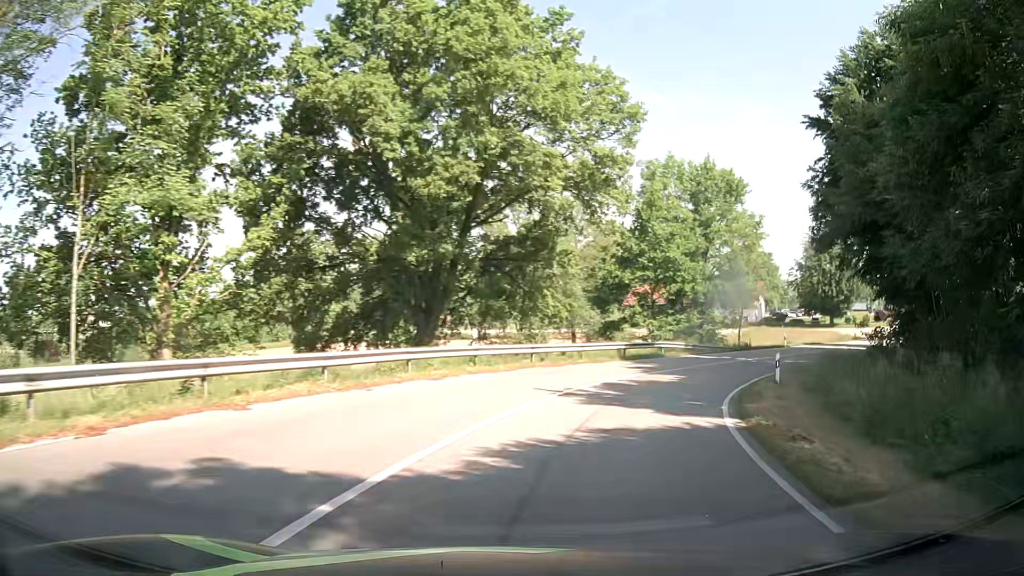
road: primary_link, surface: asphalt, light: Day
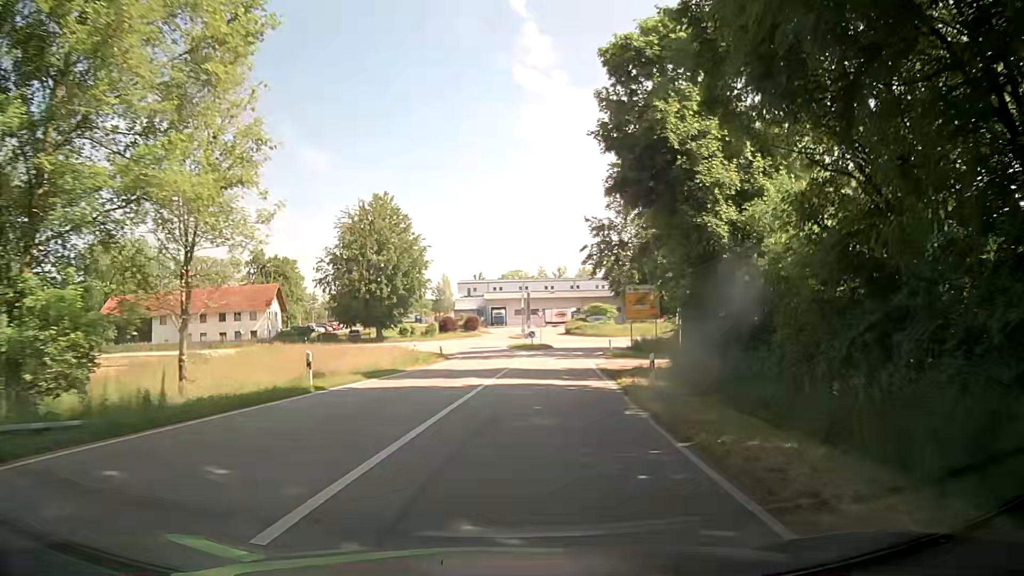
(+14.3, +33.3) m; +42°
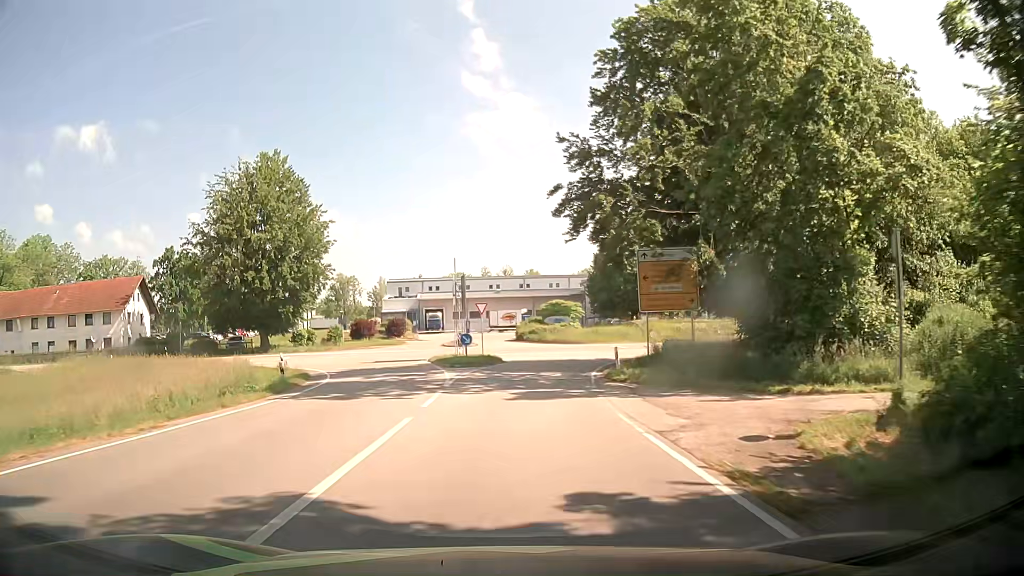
(+1.5, +23.8) m; +5°
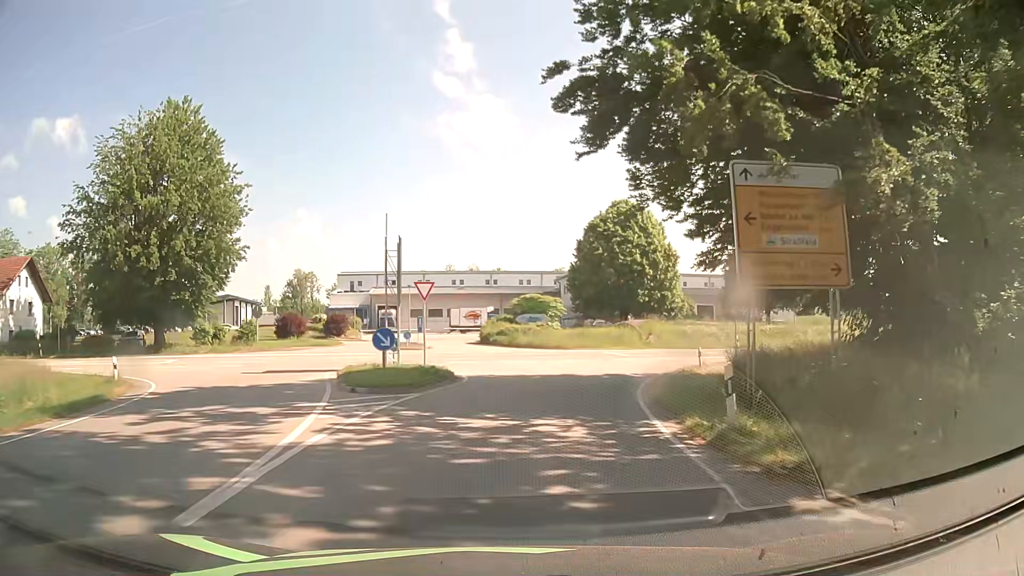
(+0.3, +15.0) m; +3°
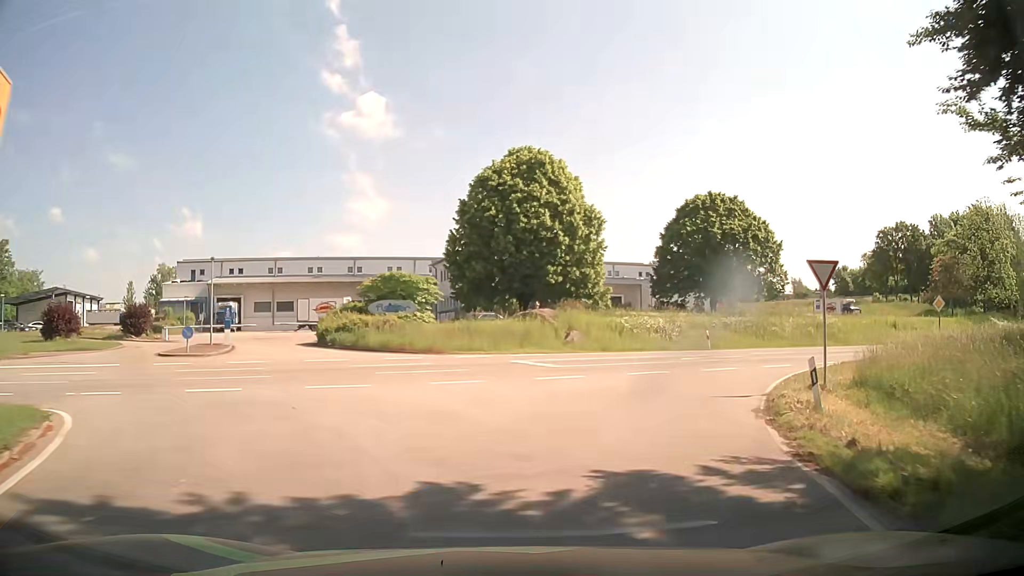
(+1.5, +19.7) m; +10°
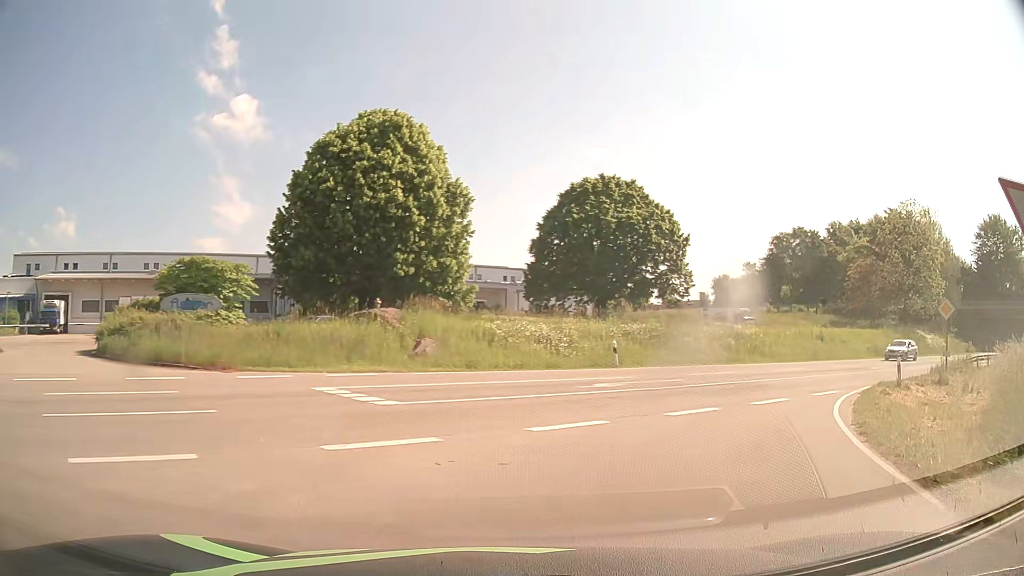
(+0.9, +10.4) m; +11°
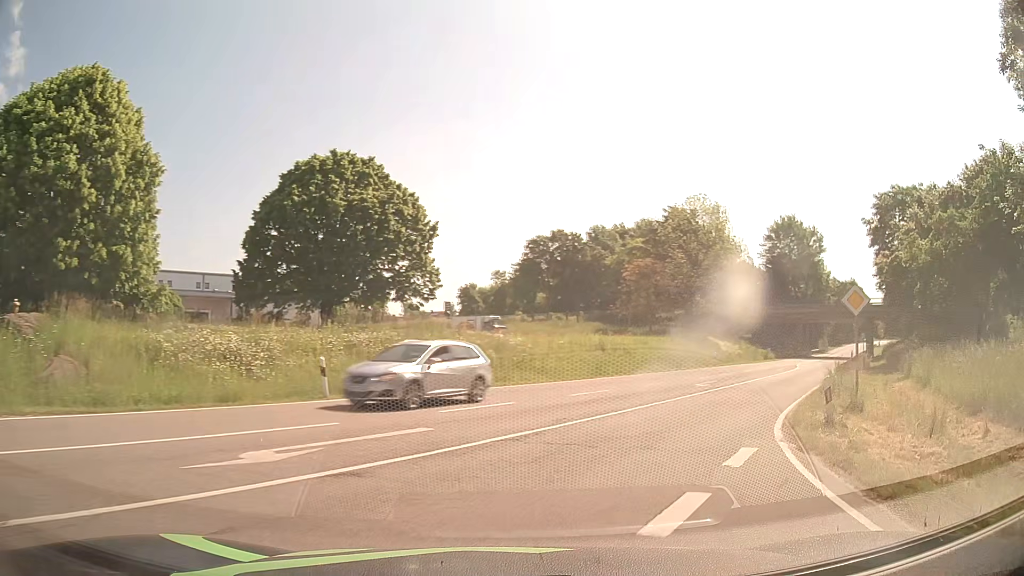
(+1.8, +9.3) m; +22°
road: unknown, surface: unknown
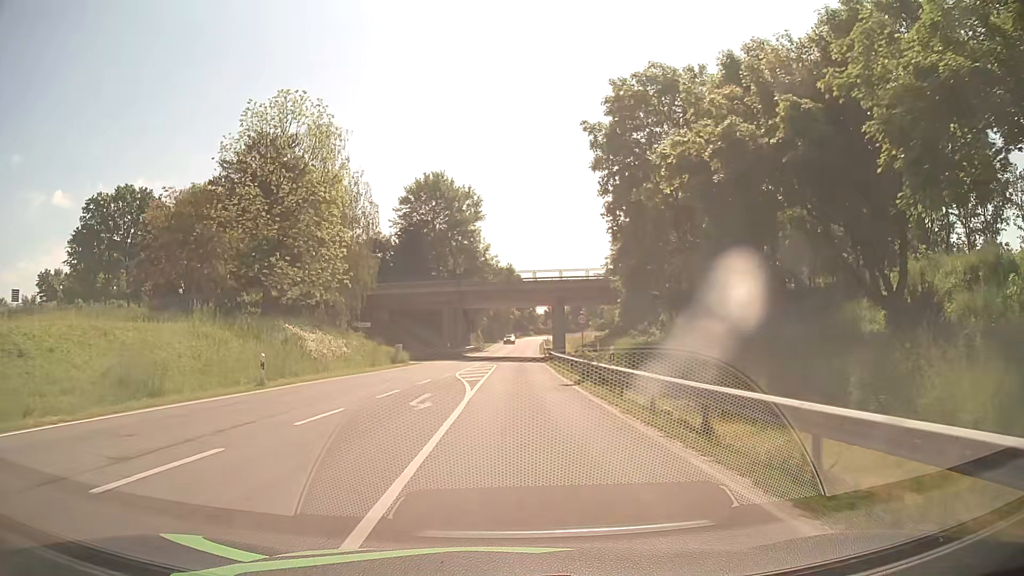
(+11.3, +28.7) m; +31°
